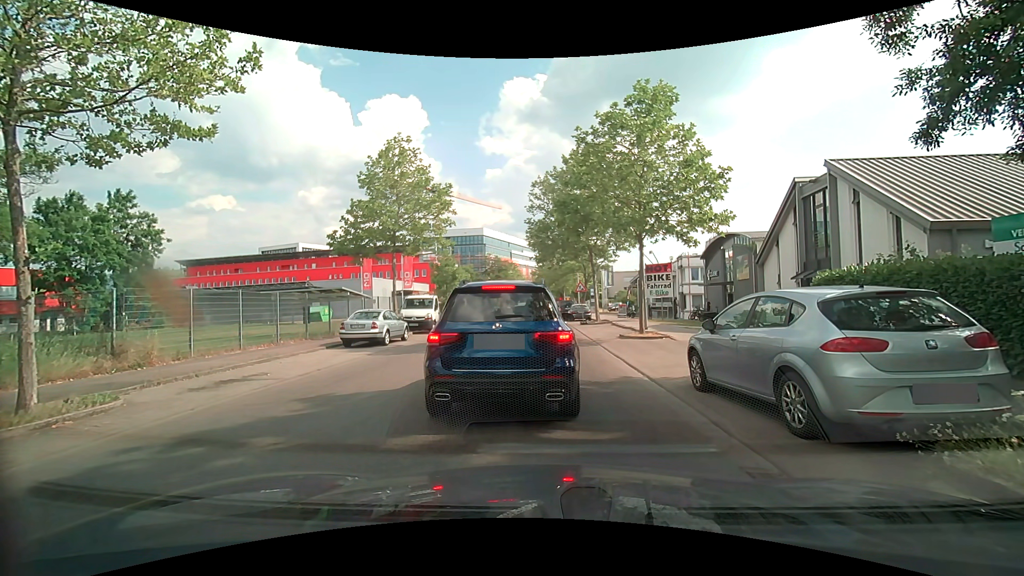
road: unclassified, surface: asphalt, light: Day
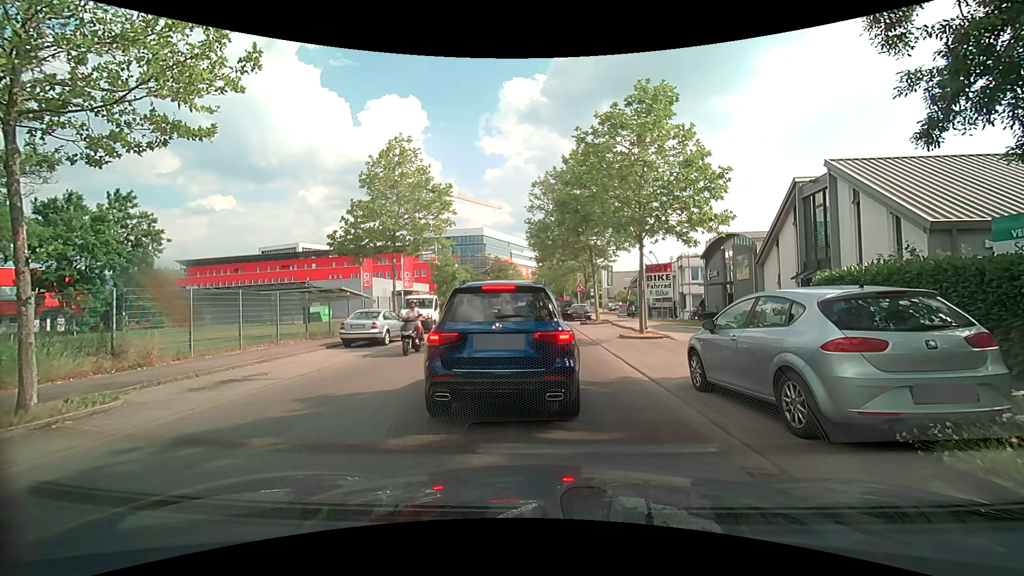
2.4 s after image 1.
(0.0, 0.0) m; 0°
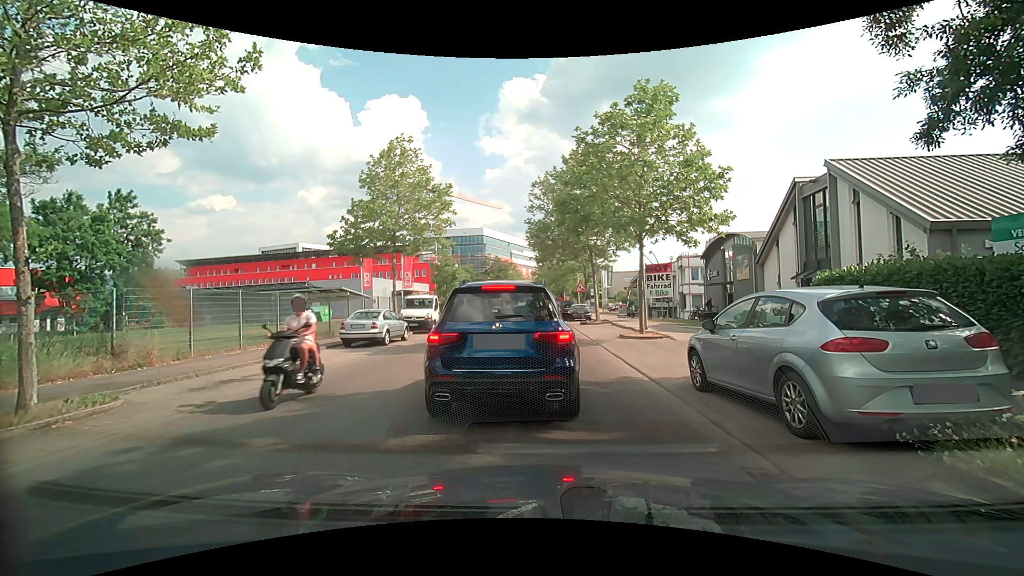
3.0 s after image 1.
(0.0, 0.0) m; 0°
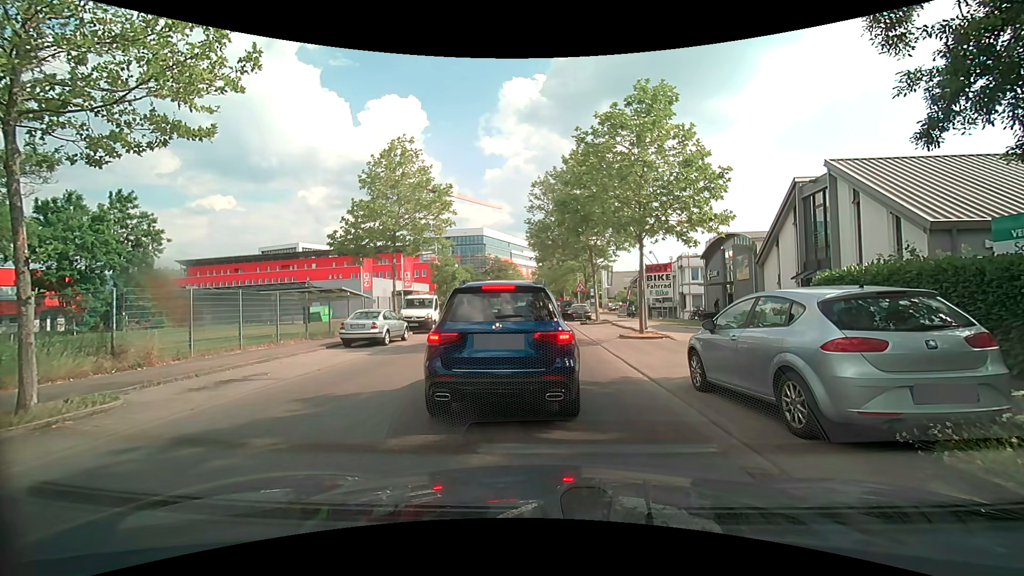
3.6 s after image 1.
(0.0, 0.0) m; 0°
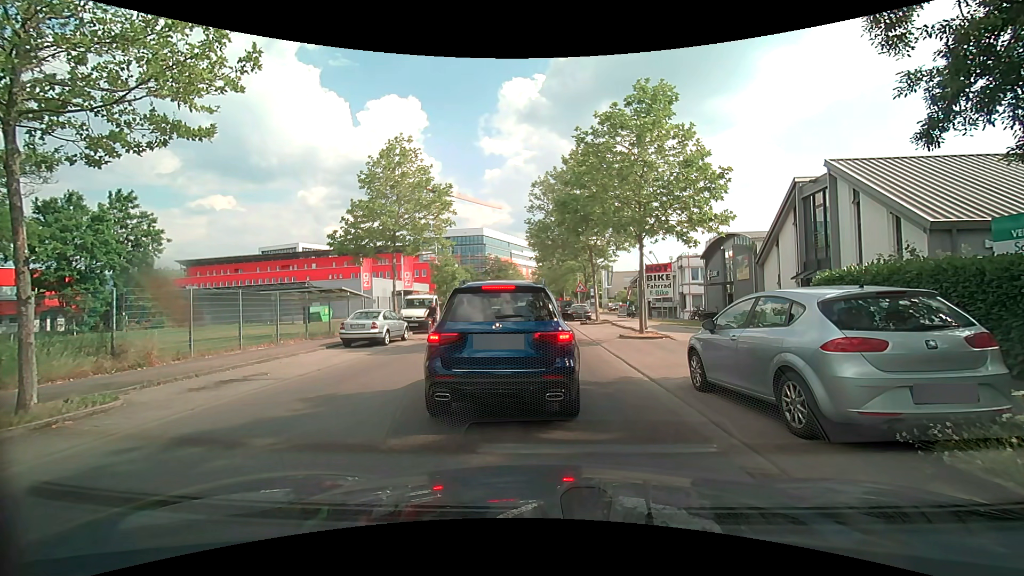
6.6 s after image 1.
(0.0, 0.0) m; 0°
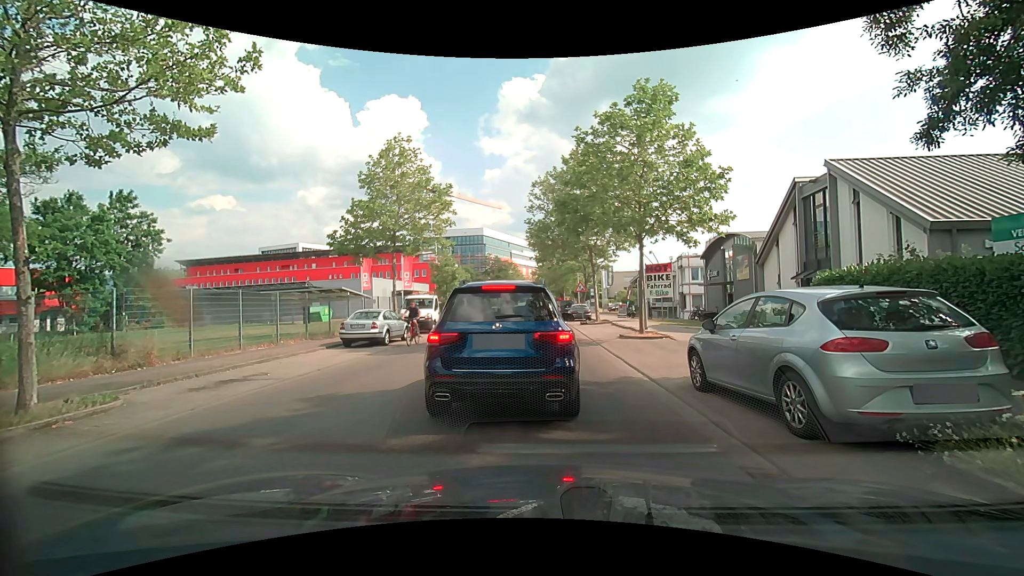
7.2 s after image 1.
(0.0, 0.0) m; 0°
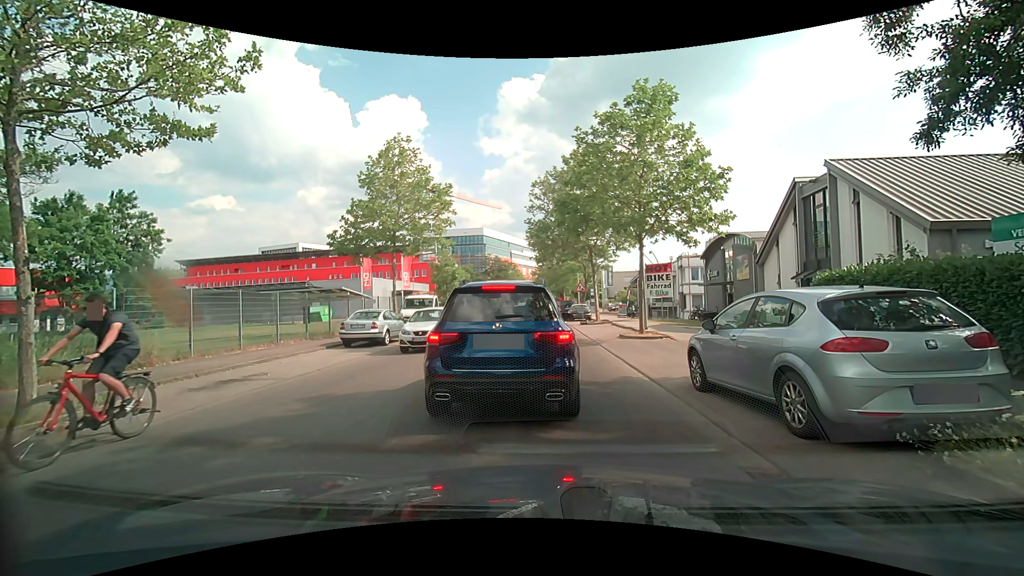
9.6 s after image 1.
(0.0, 0.0) m; 0°
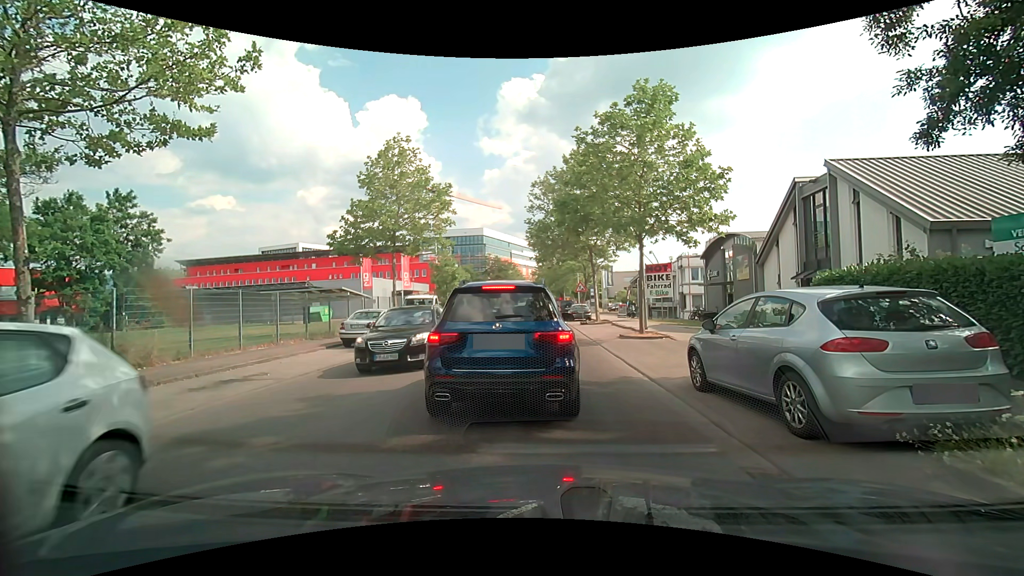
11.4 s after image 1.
(0.0, 0.0) m; 0°
